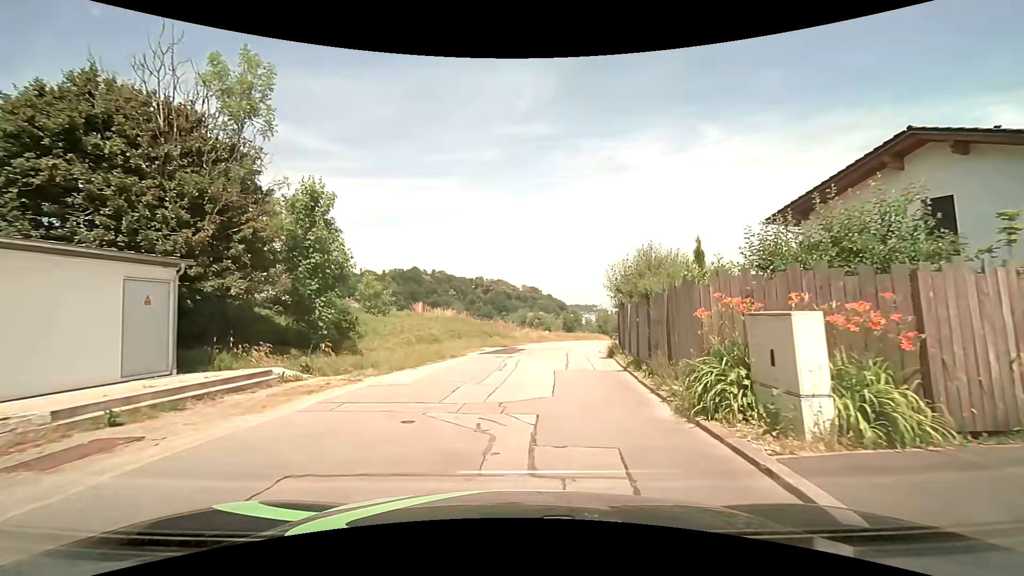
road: residential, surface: asphalt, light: Day
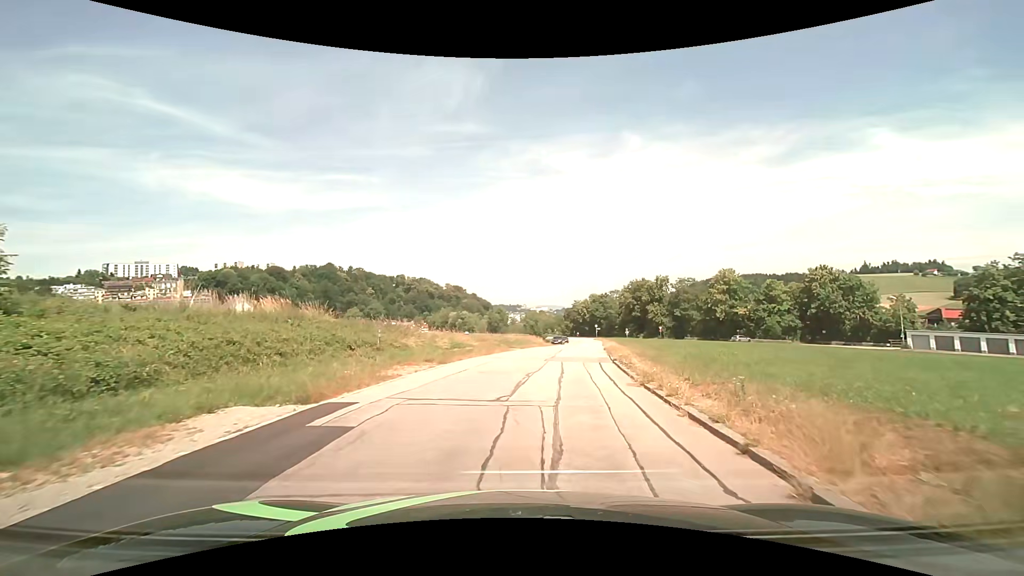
(+1.2, +21.1) m; +9°
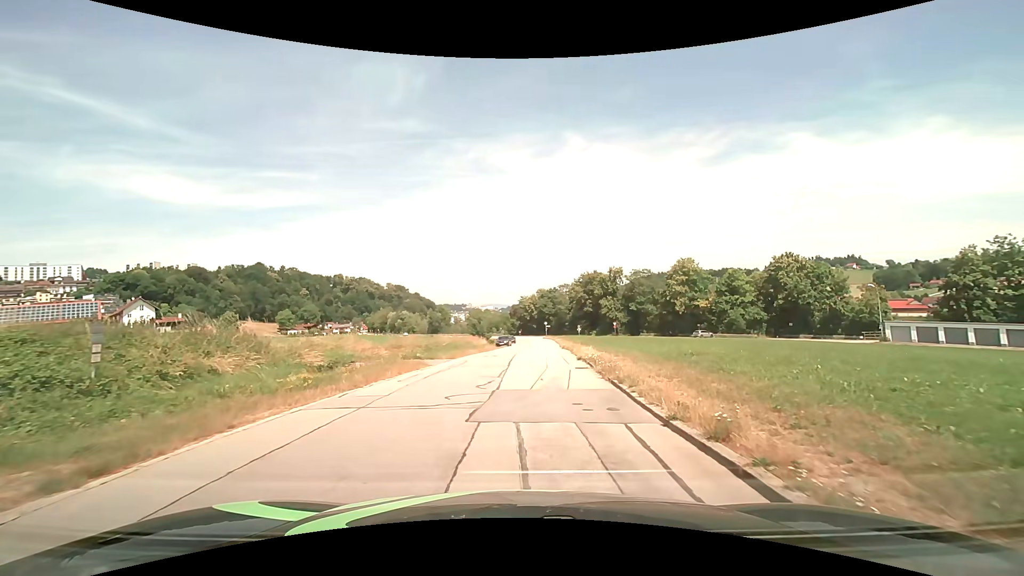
(+0.8, +13.3) m; +6°
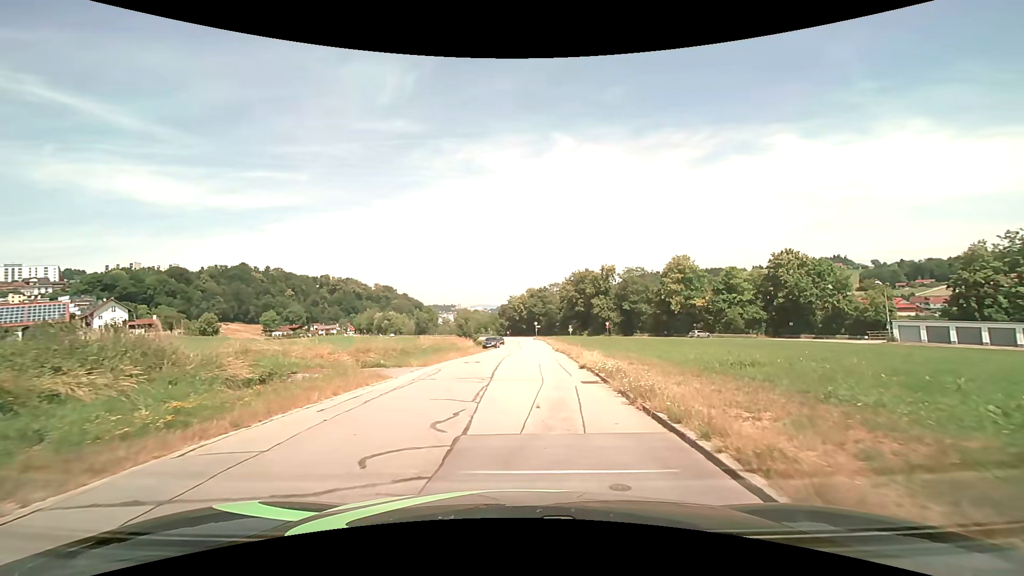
(+0.1, +4.6) m; +1°
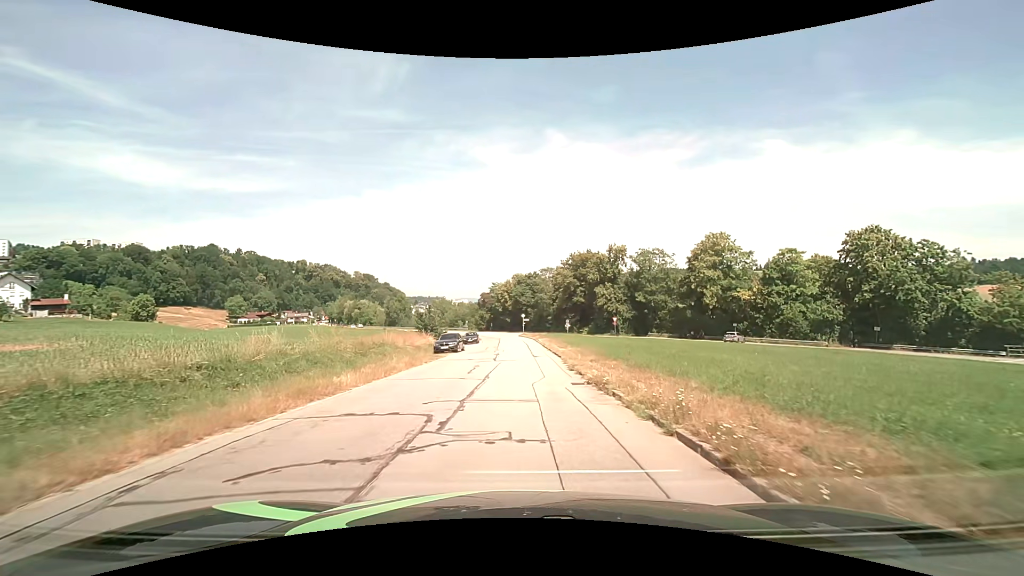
(+0.5, +24.8) m; +2°
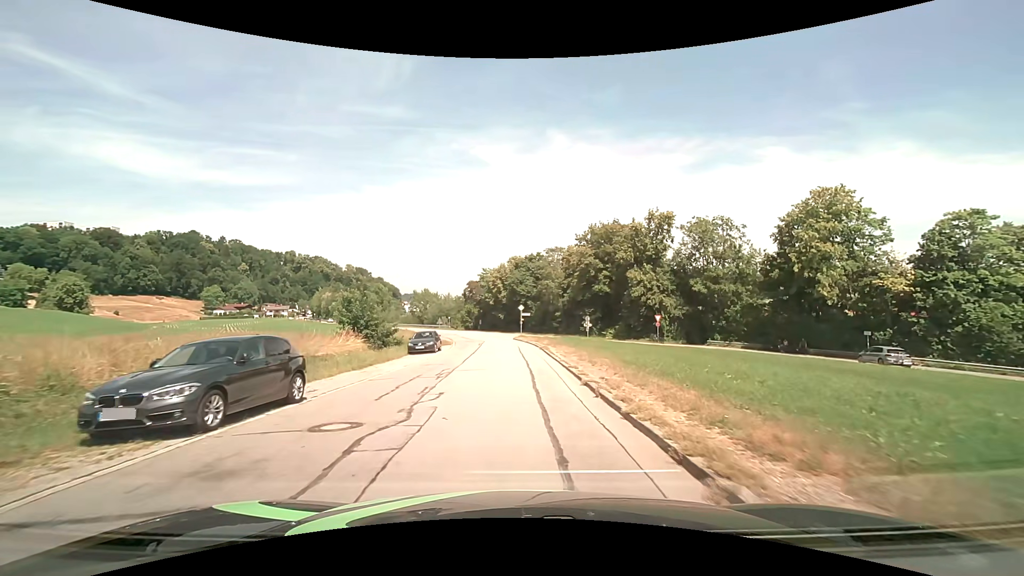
(+0.2, +27.8) m; 0°
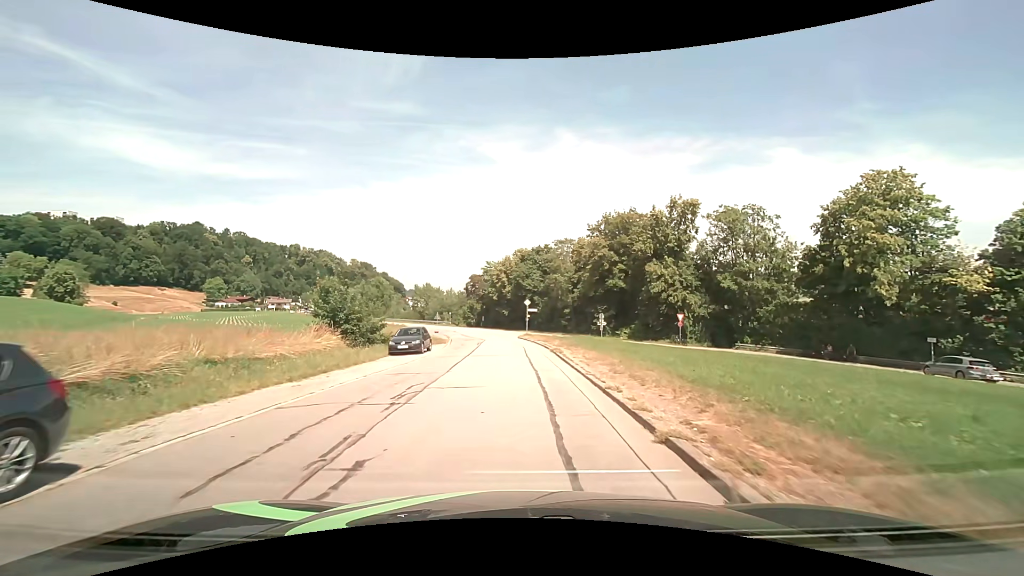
(0.0, +5.9) m; -1°
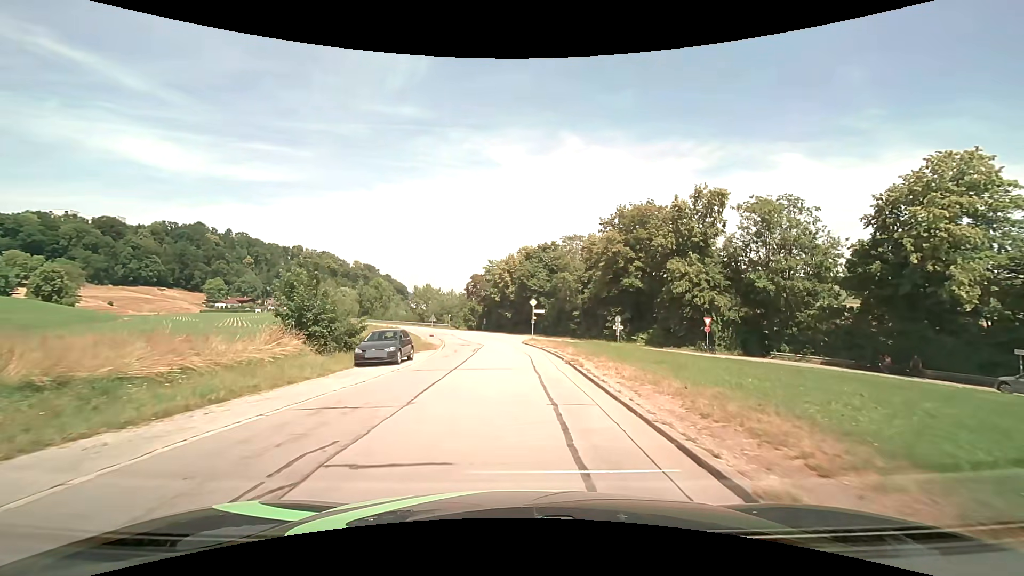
(0.0, +6.1) m; 0°
(0, +10) (0, +20) (-1, +30) (-1, +40) (-3, +50) (-4, +60) (-7, +69) (-11, +79) (-15, +88) (-20, +96) m
